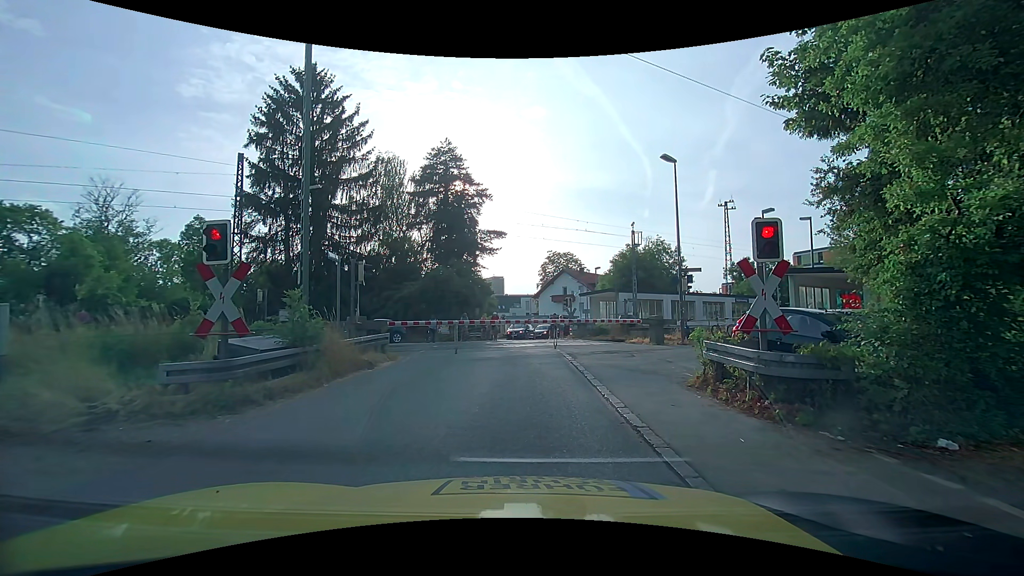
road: unclassified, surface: asphalt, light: Day
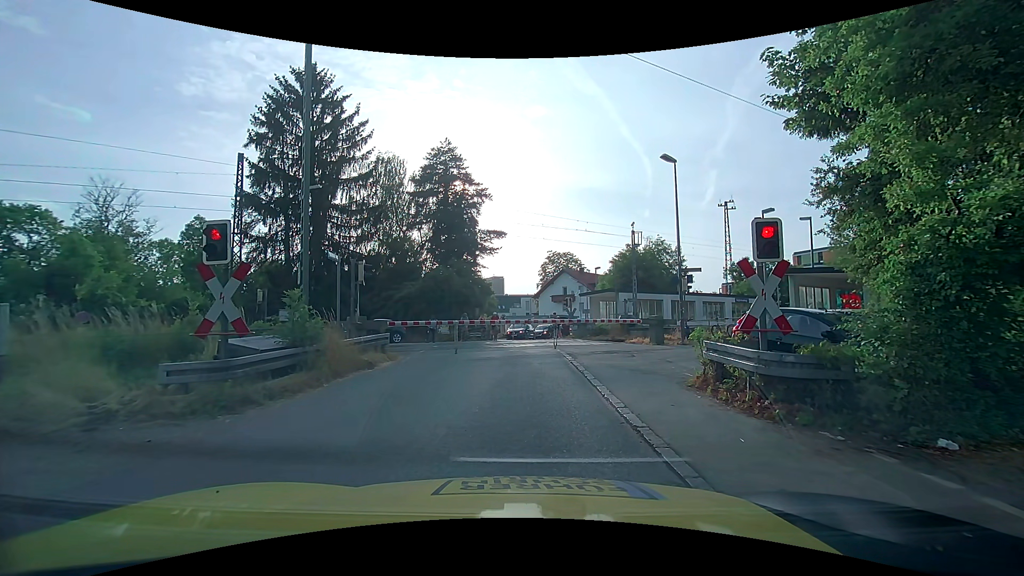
(0.0, 0.0) m; 0°
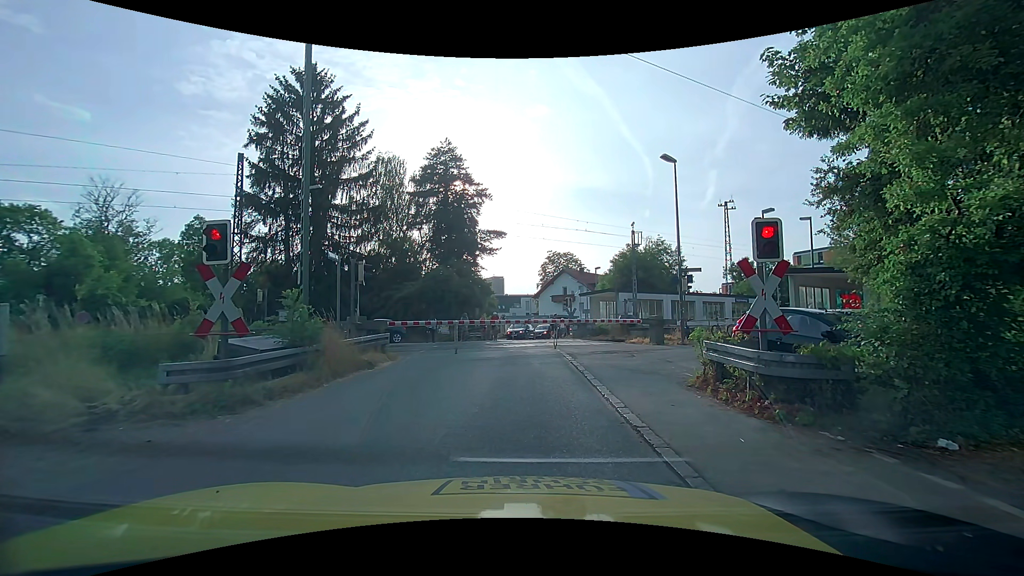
(0.0, 0.0) m; 0°
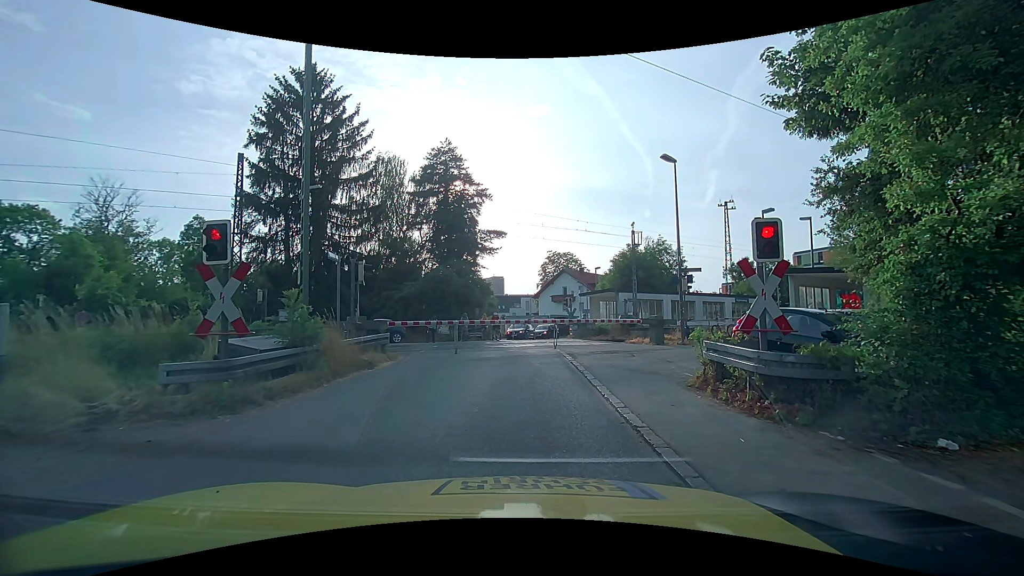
(0.0, 0.0) m; 0°
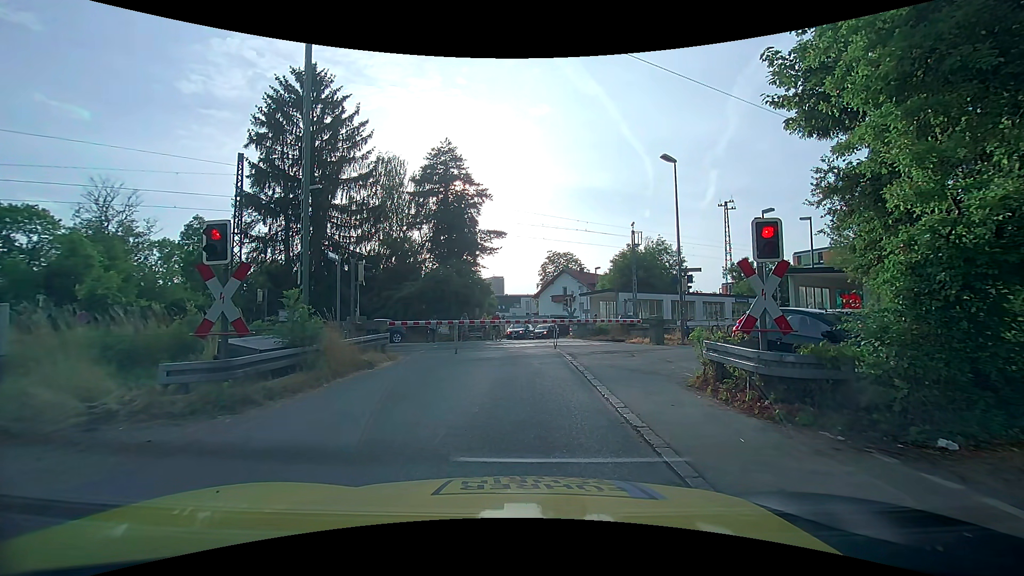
(0.0, 0.0) m; 0°
